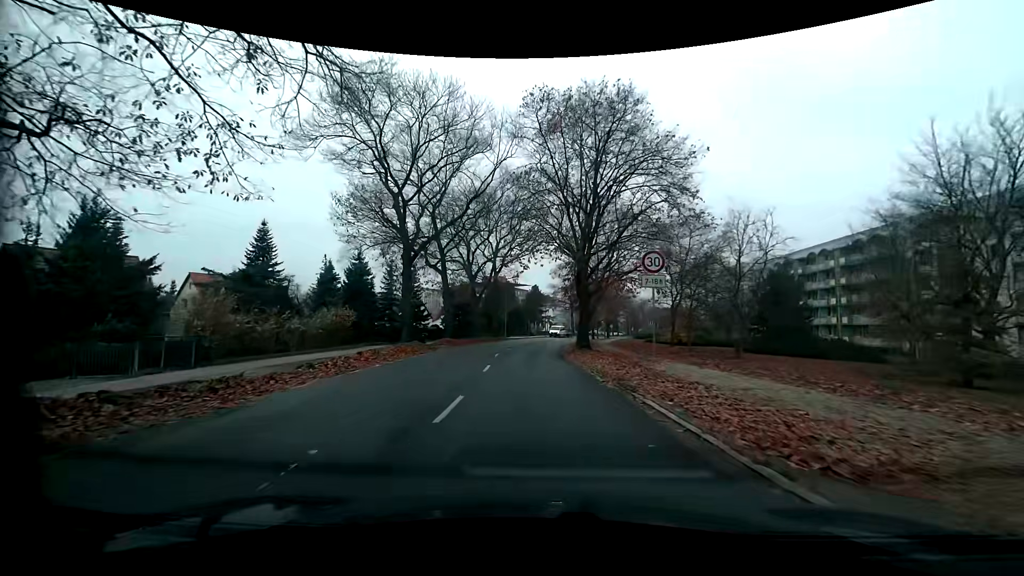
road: tertiary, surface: asphalt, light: Day
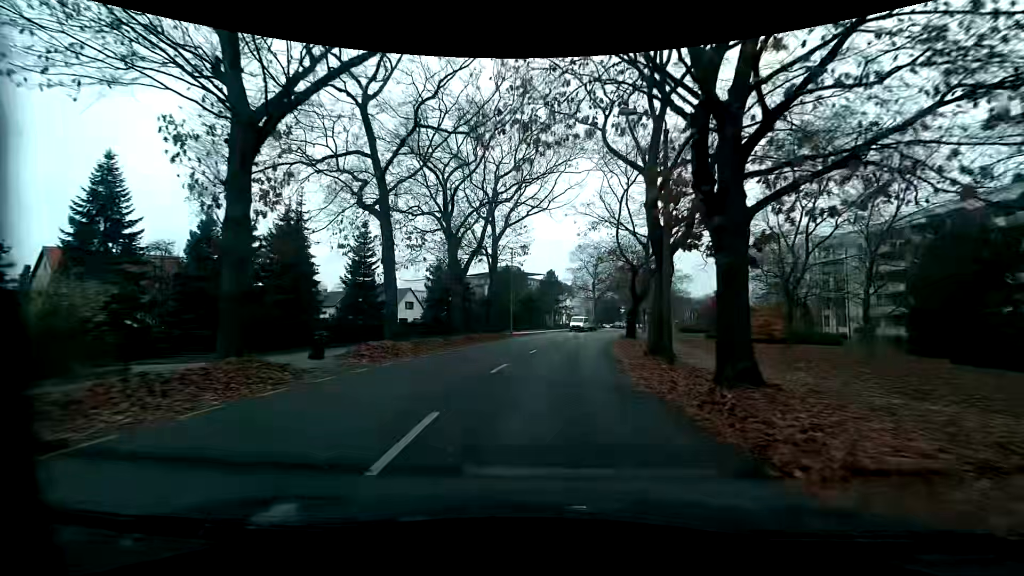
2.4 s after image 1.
(-0.1, +21.0) m; 0°
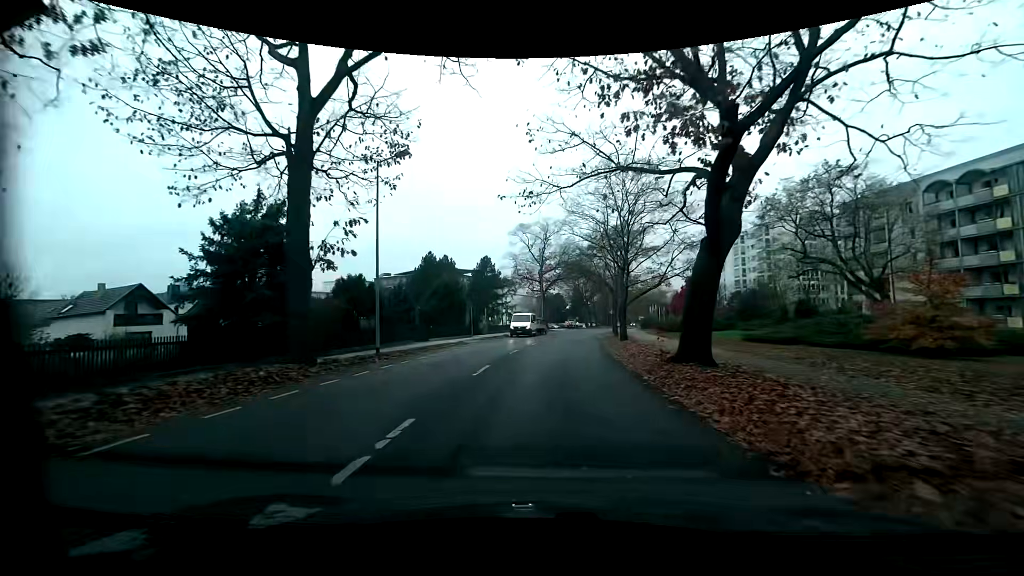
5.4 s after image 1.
(+1.4, +26.9) m; +5°
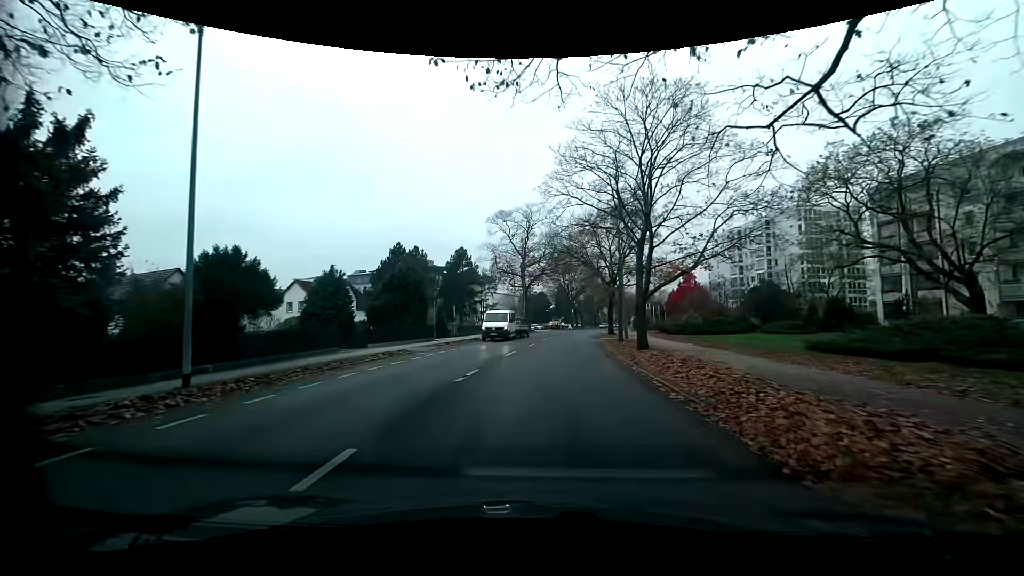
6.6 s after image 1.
(+0.4, +10.5) m; +2°
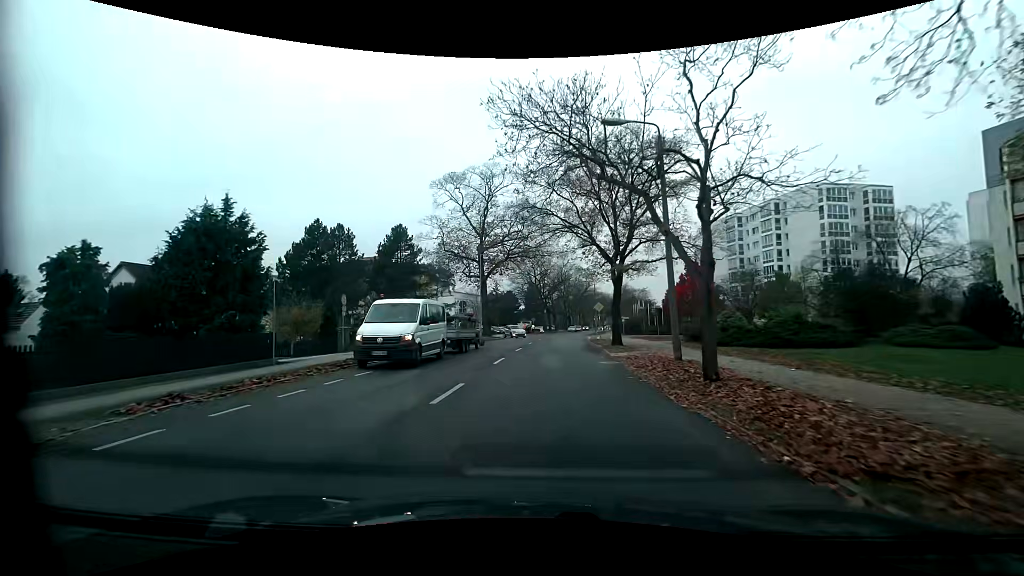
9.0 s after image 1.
(+1.2, +20.4) m; +5°
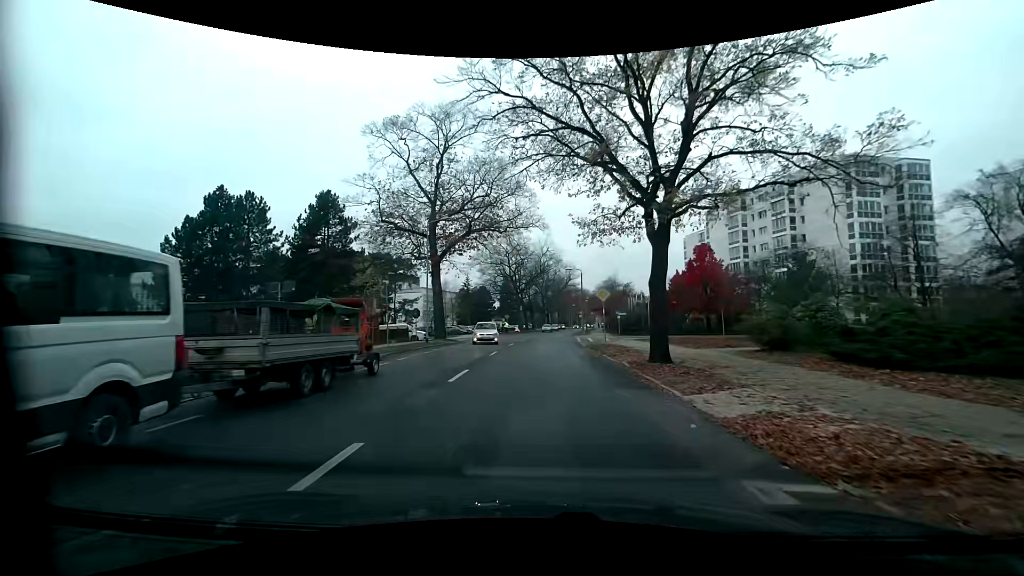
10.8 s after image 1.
(+0.3, +14.8) m; +2°
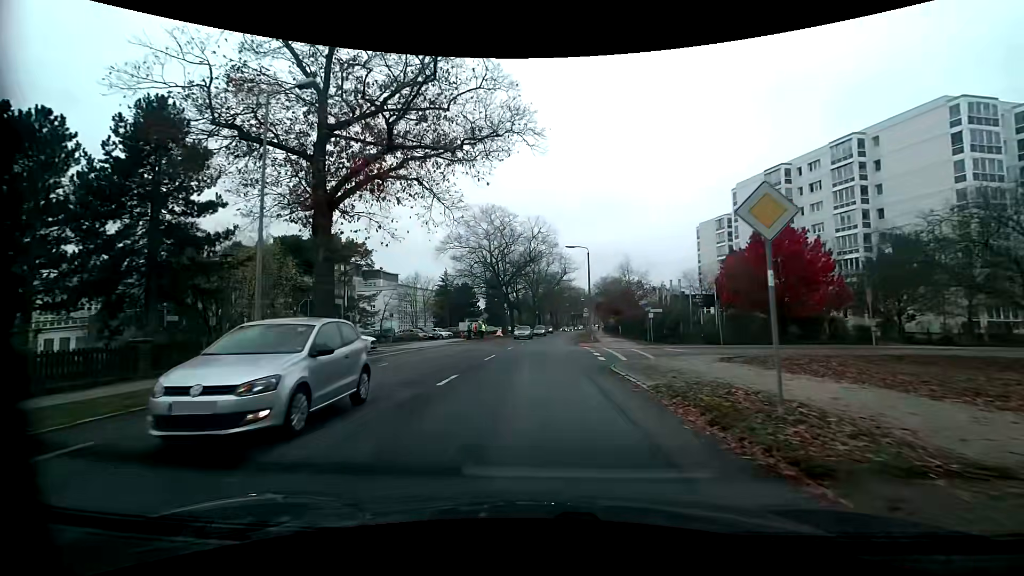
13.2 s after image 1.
(+0.4, +19.6) m; +1°
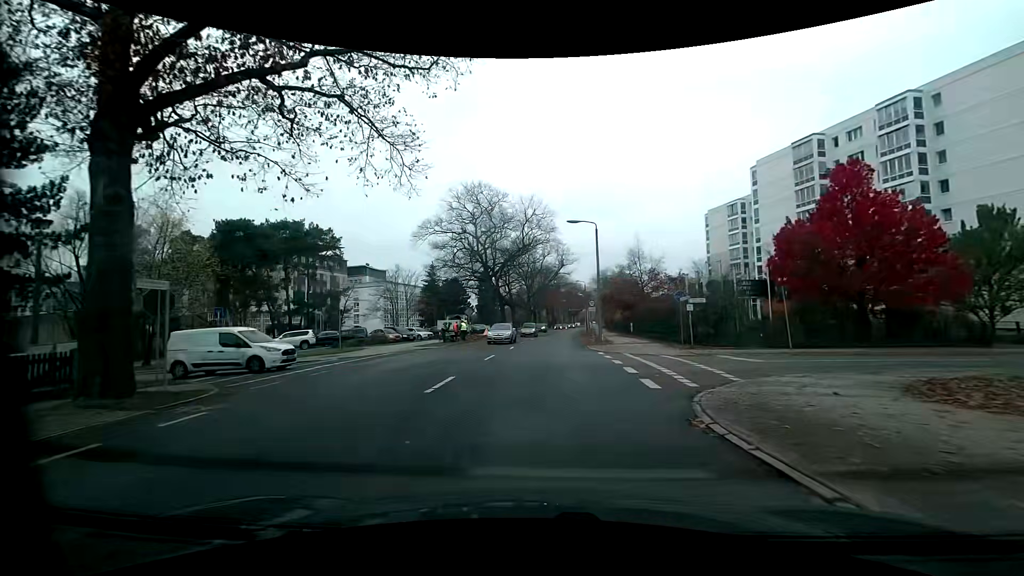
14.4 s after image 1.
(+0.2, +9.9) m; +1°
(0, +10) (0, +20) (+1, +30) (+1, +40) (+2, +50) (+2, +60) (+3, +70) (+4, +80) (+5, +90) (+6, +100) m
